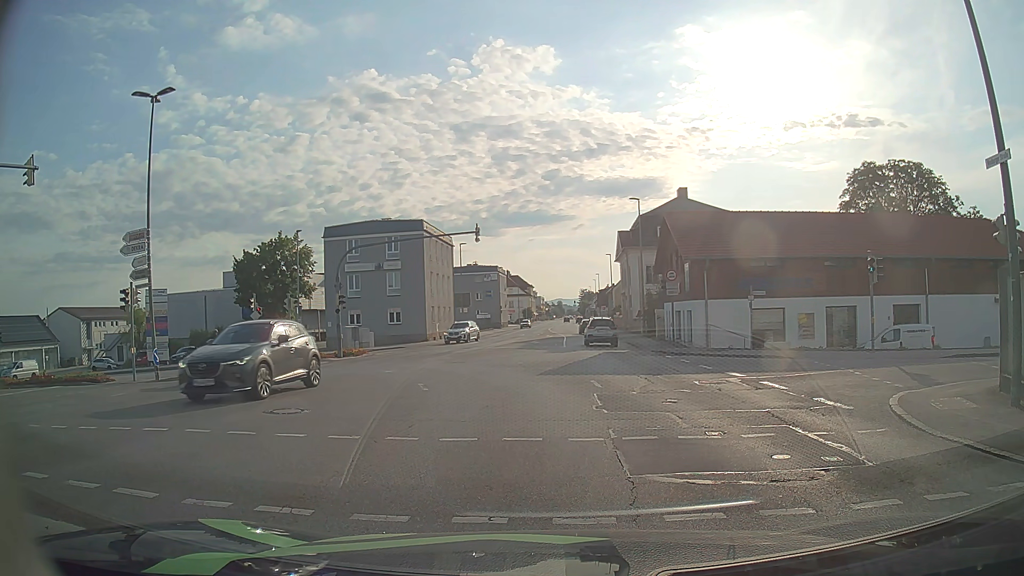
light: Day
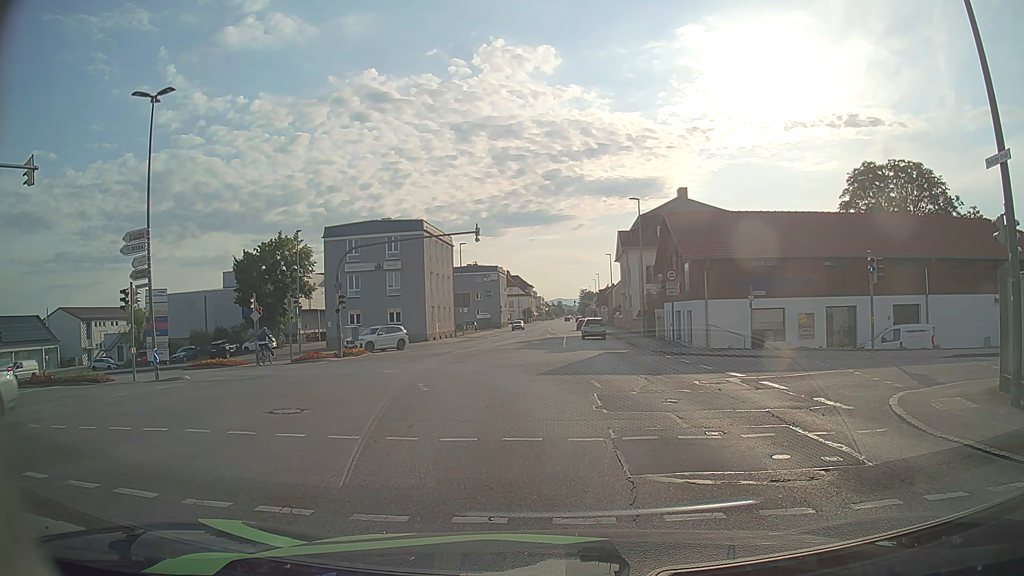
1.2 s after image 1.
(0.0, 0.0) m; 0°
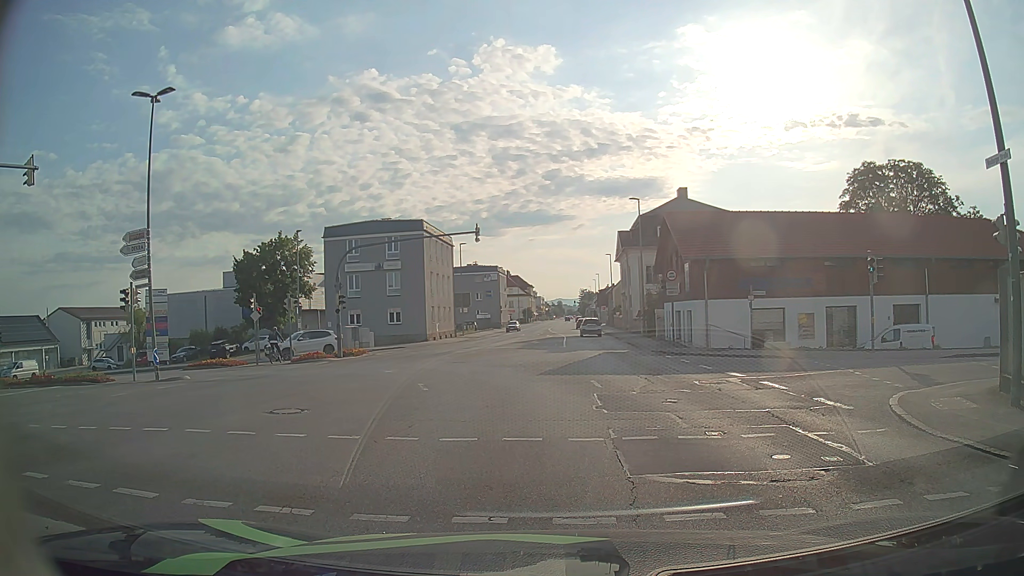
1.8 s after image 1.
(0.0, 0.0) m; 0°
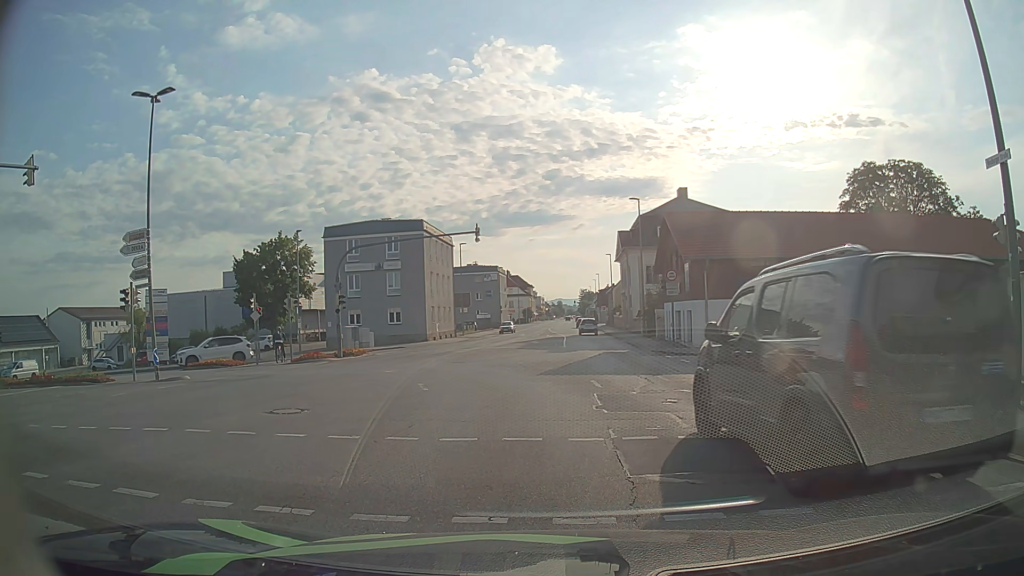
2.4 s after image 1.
(0.0, 0.0) m; 0°
